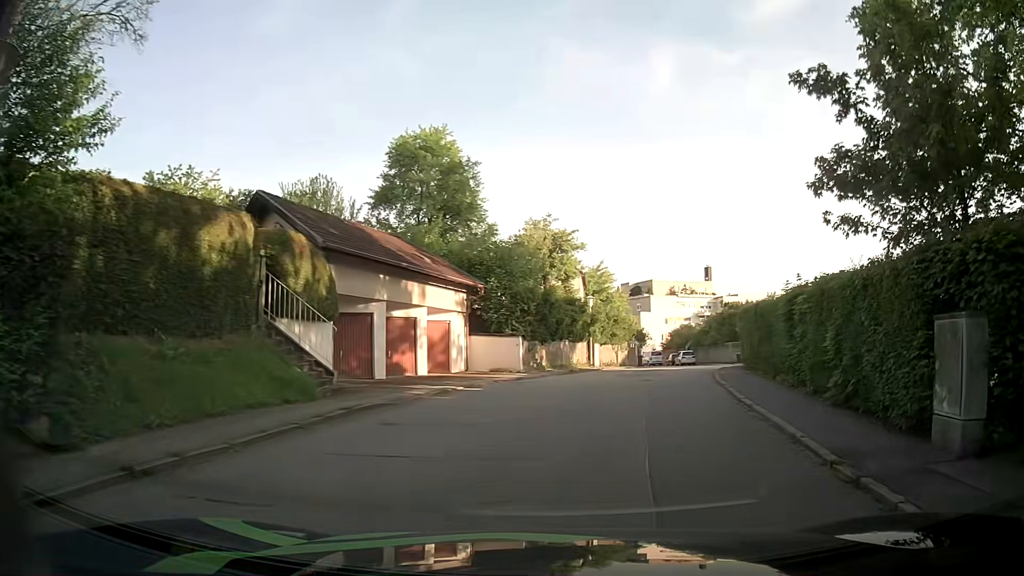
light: Day
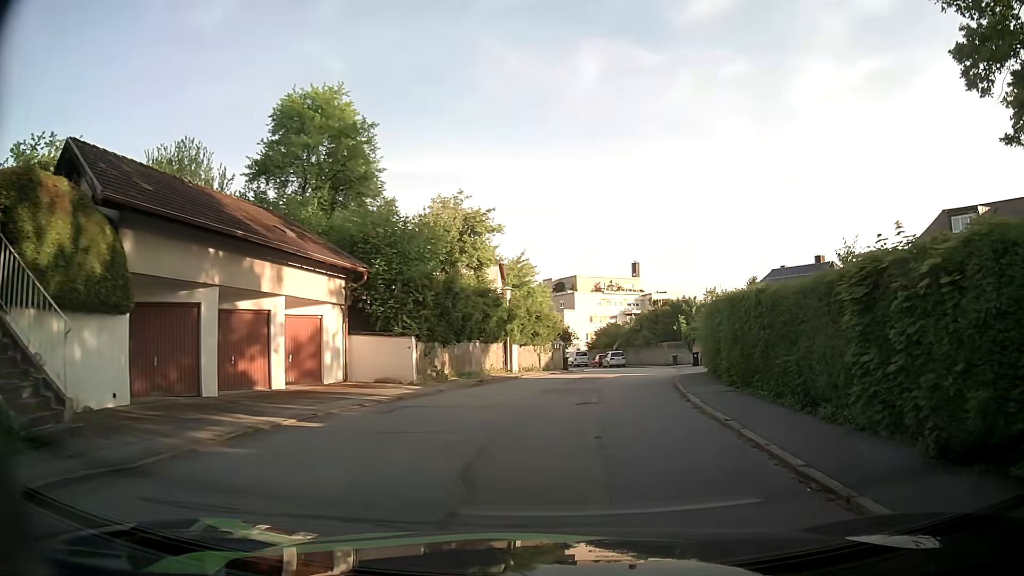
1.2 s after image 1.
(+0.2, +6.7) m; +5°
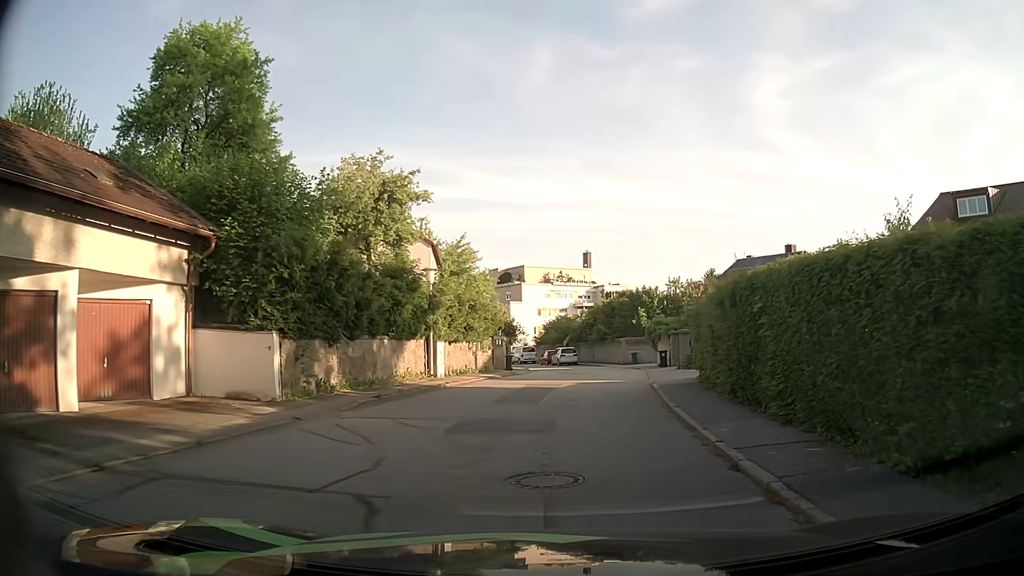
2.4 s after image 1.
(+0.4, +6.9) m; +5°
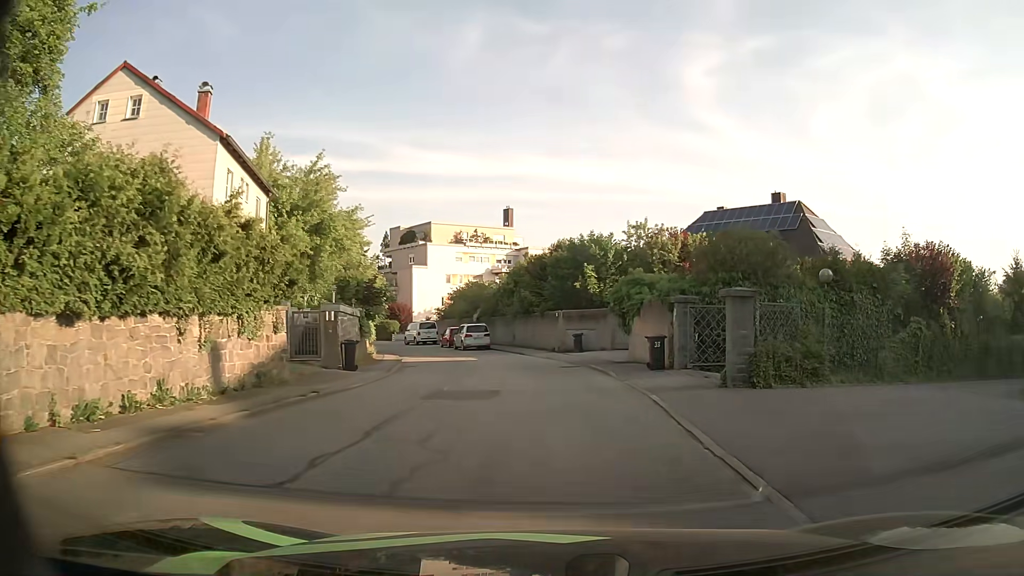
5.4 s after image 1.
(+1.5, +19.3) m; +7°
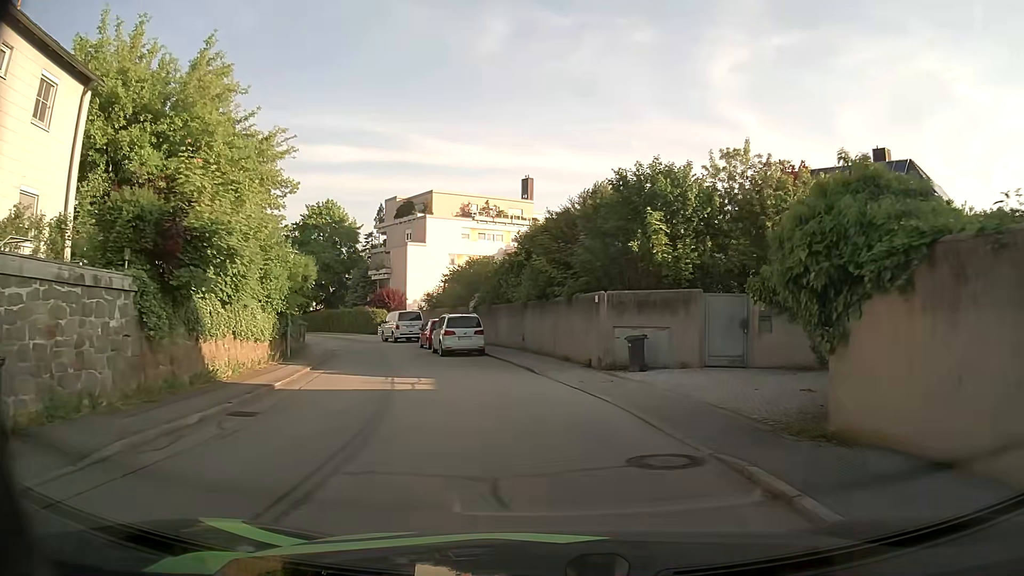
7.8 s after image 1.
(-0.1, +15.6) m; -2°
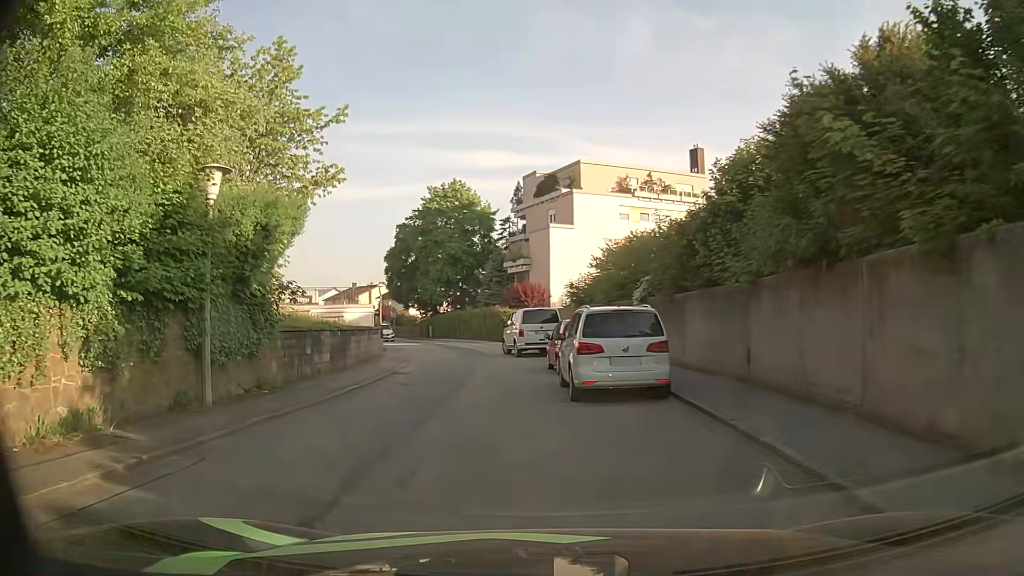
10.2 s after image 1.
(-1.2, +14.6) m; -13°
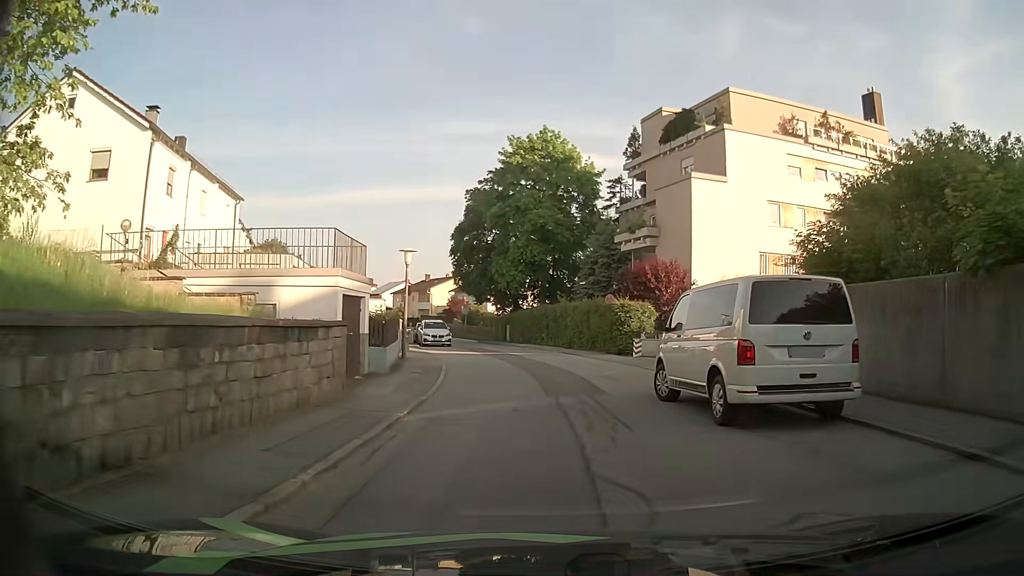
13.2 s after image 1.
(-2.3, +18.7) m; -8°
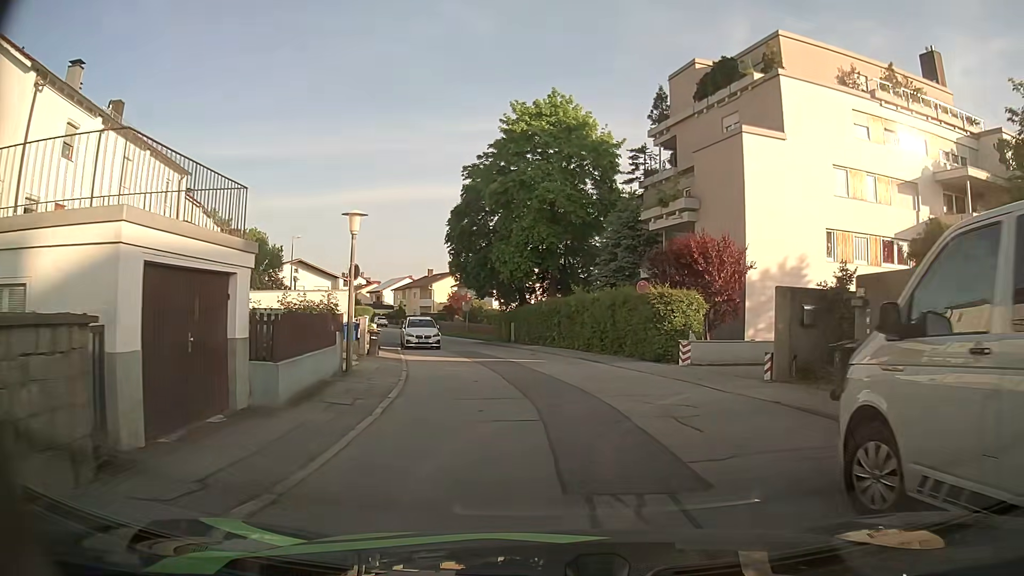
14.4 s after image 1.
(-0.1, +7.8) m; -1°
